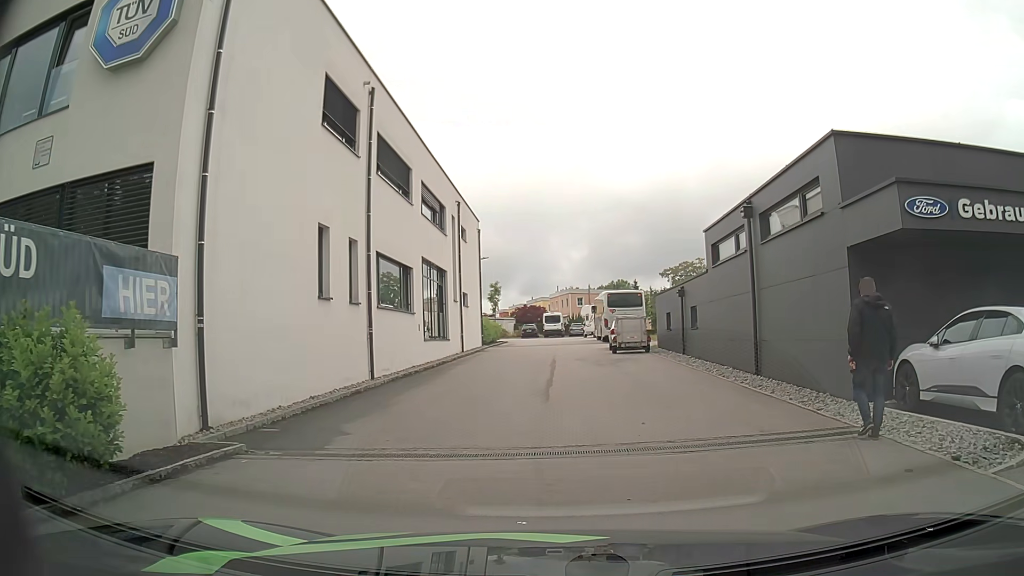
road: residential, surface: asphalt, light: Day
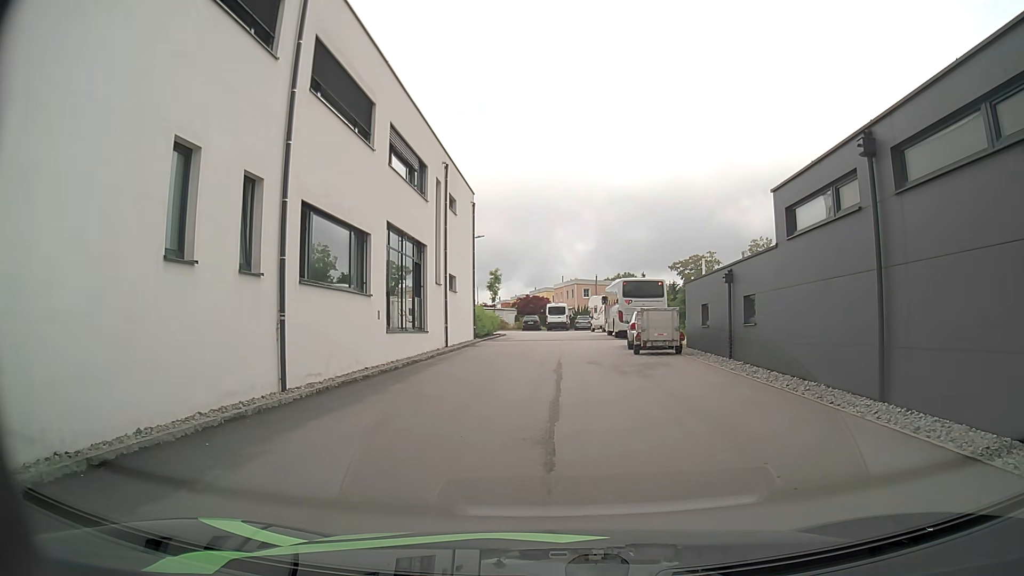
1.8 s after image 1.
(0.0, +6.3) m; -1°
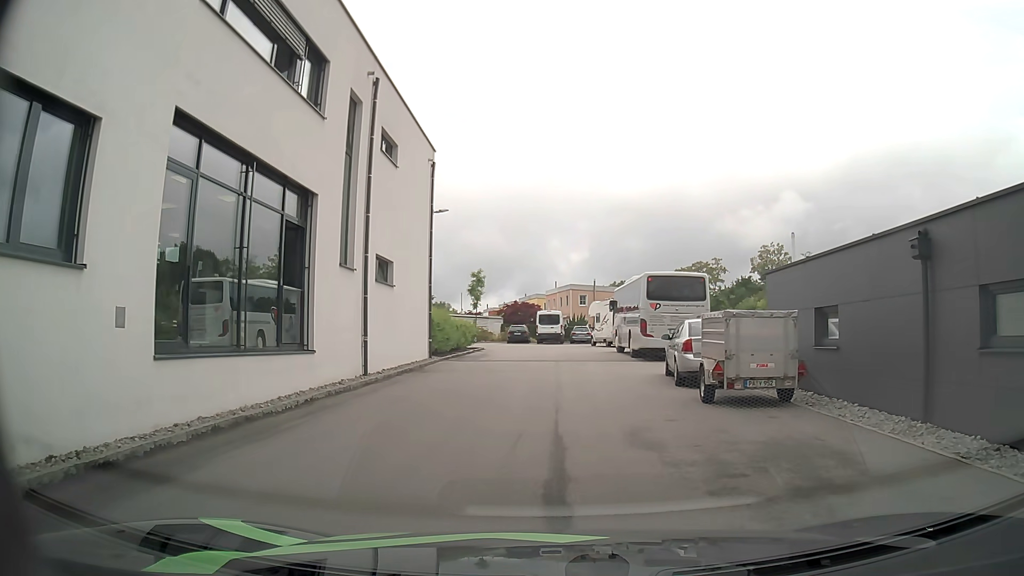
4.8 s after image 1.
(+0.3, +11.2) m; +2°
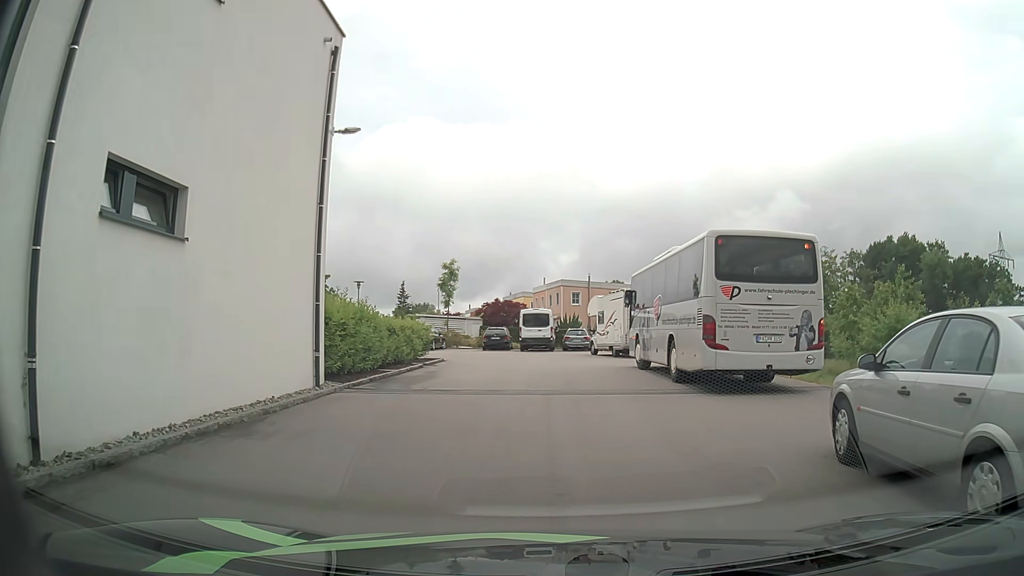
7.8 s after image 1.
(0.0, +11.3) m; +1°
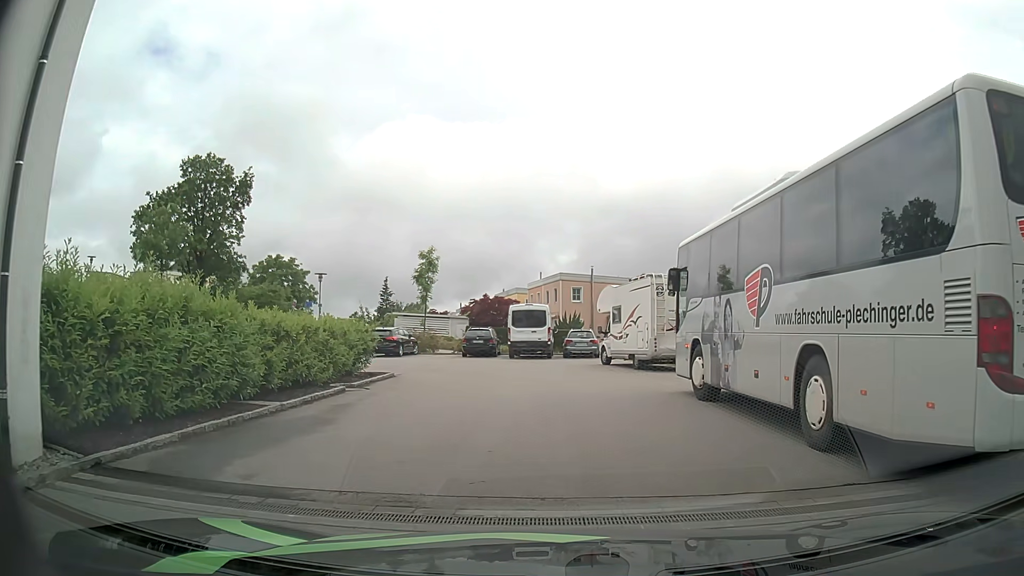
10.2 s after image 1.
(0.0, +8.9) m; 0°
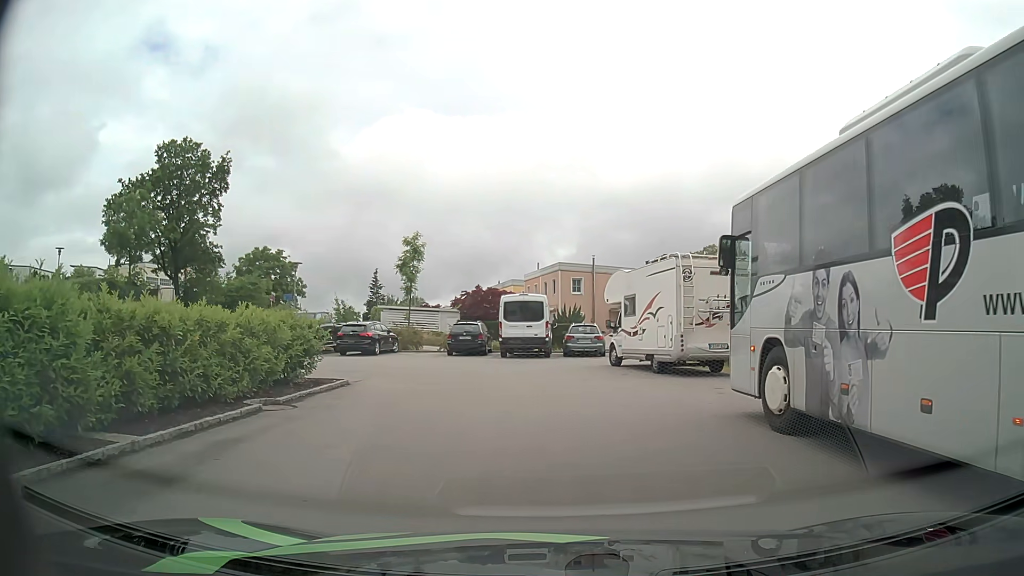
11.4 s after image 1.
(0.0, +4.4) m; +1°
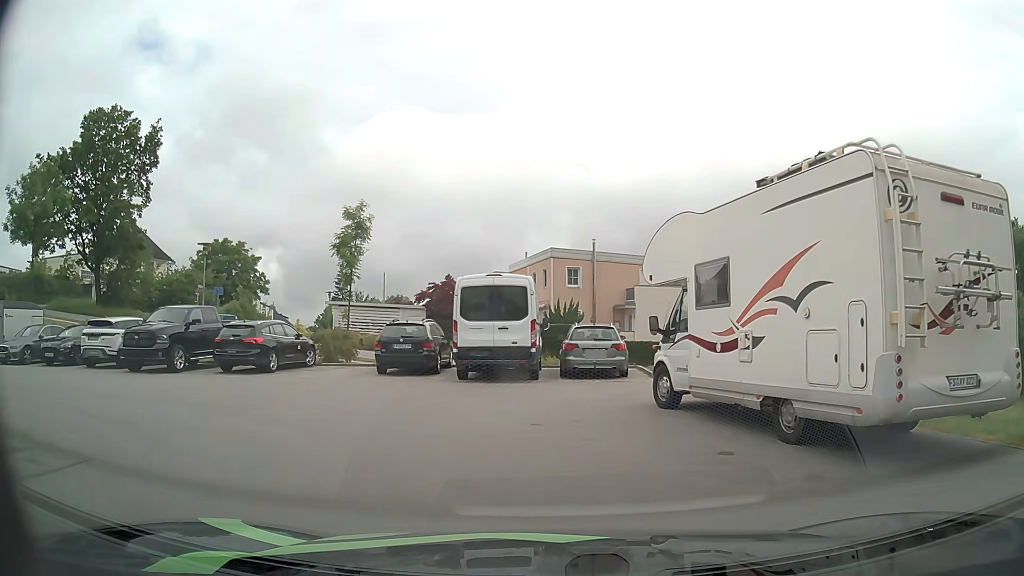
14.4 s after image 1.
(0.0, +10.8) m; +1°
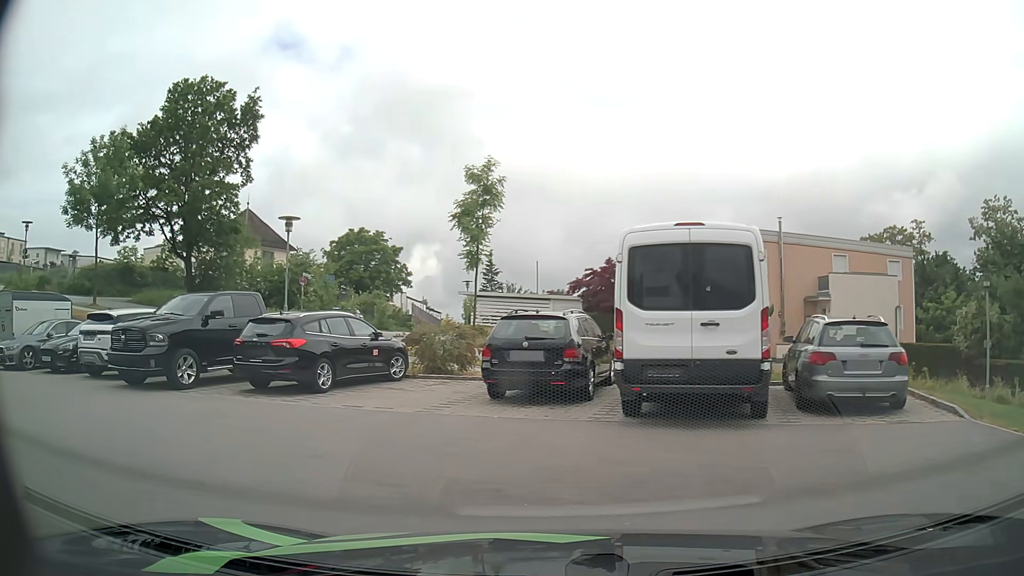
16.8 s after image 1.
(-0.6, +7.4) m; -15°
